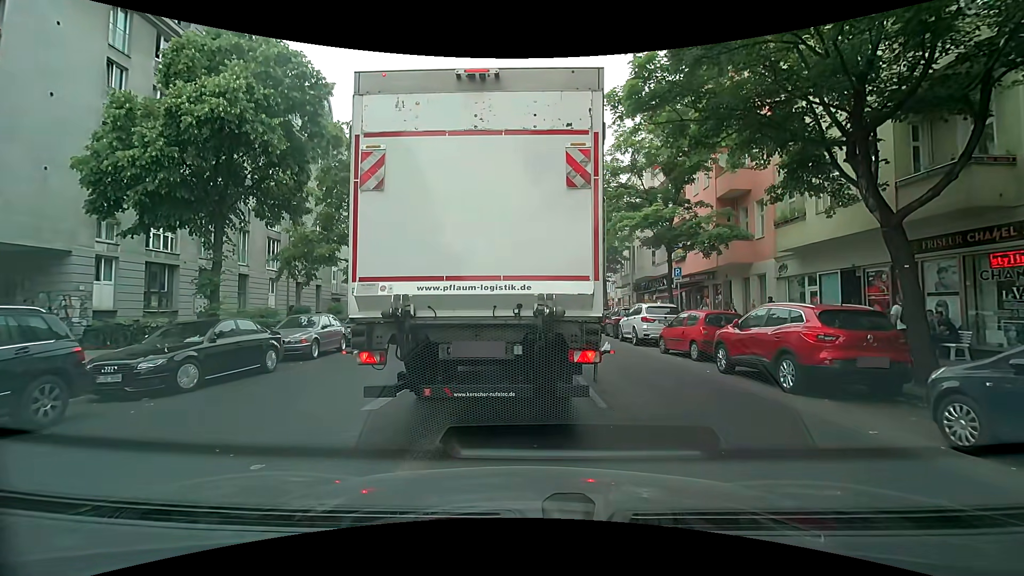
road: secondary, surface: asphalt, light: Day
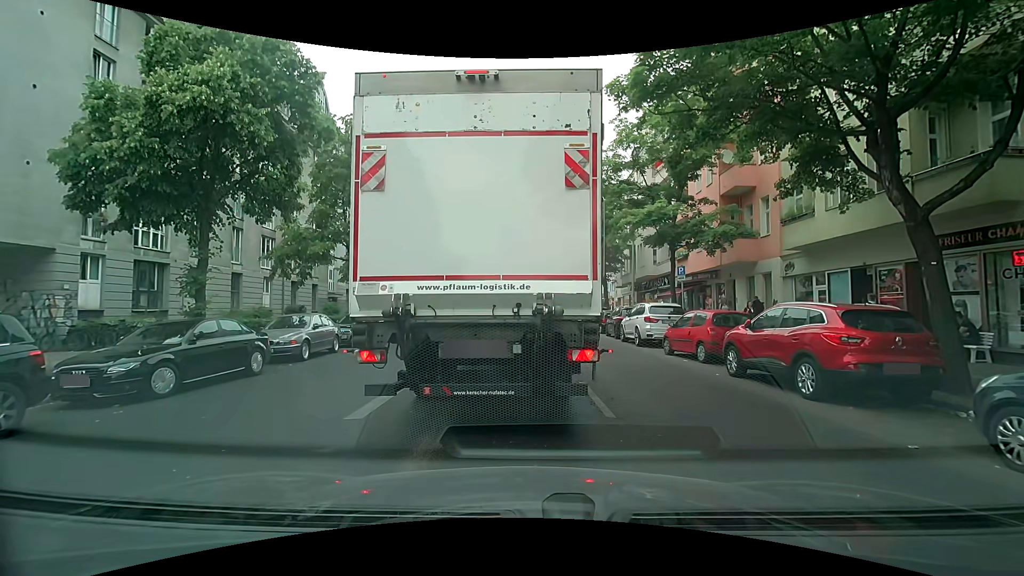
(0.0, +0.6) m; 0°
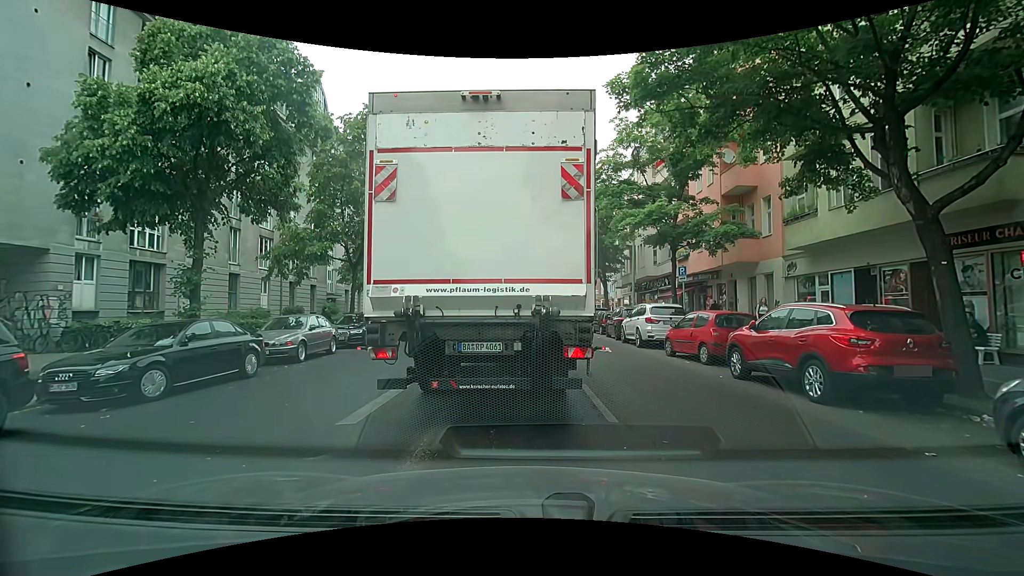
(0.0, +0.3) m; 0°
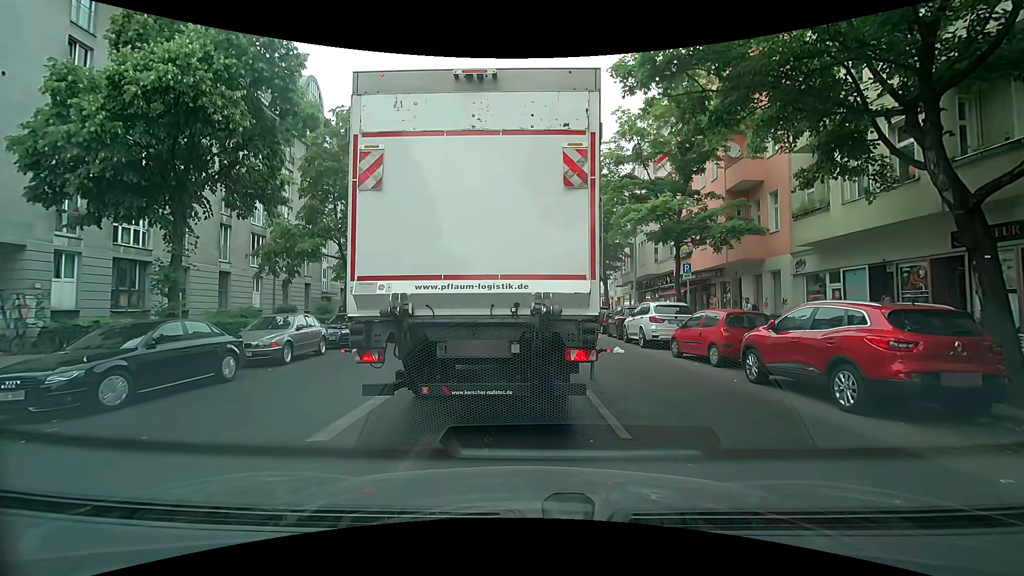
(0.0, +0.8) m; 0°
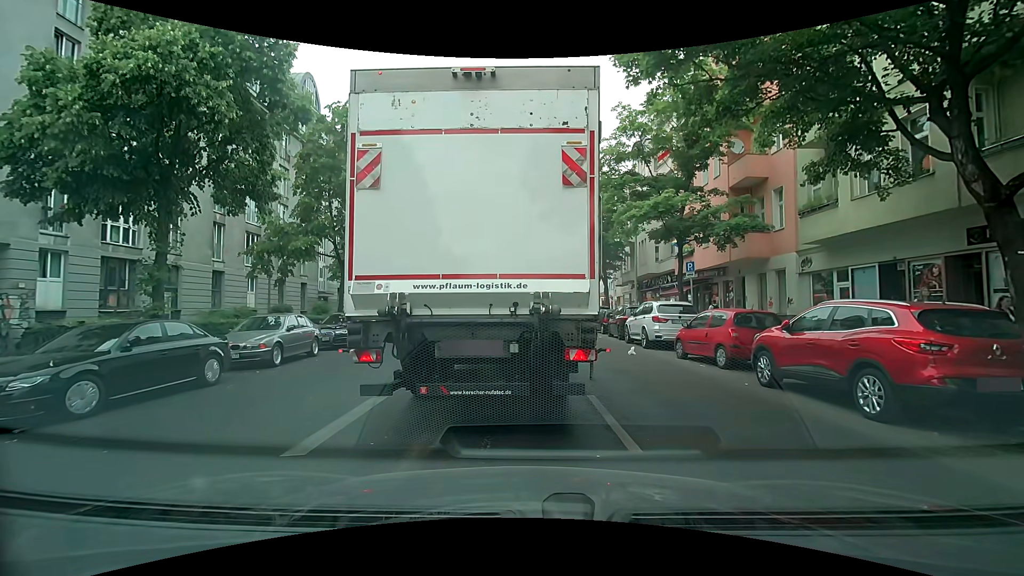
(0.0, +0.5) m; 0°
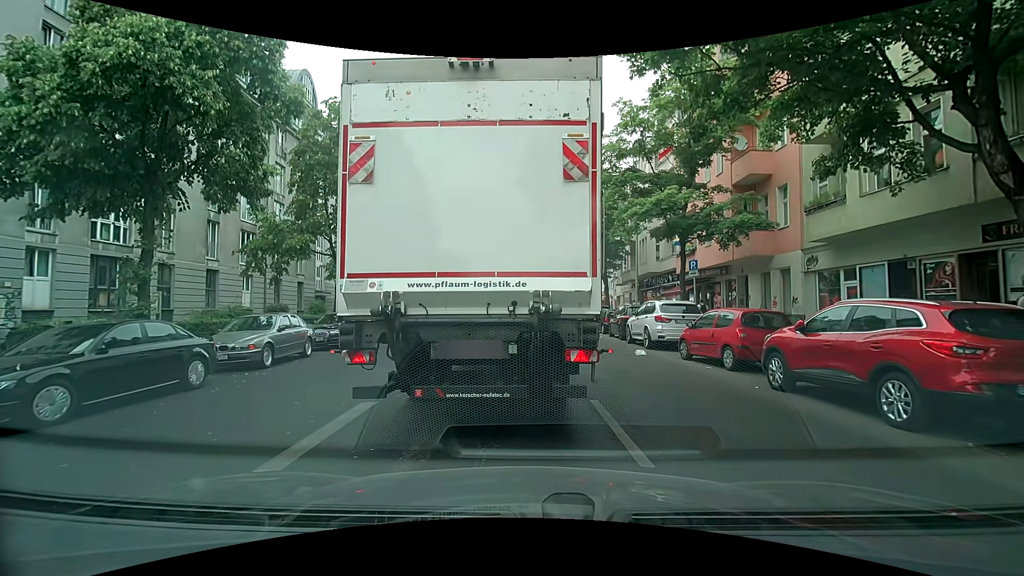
(0.0, +0.5) m; 0°
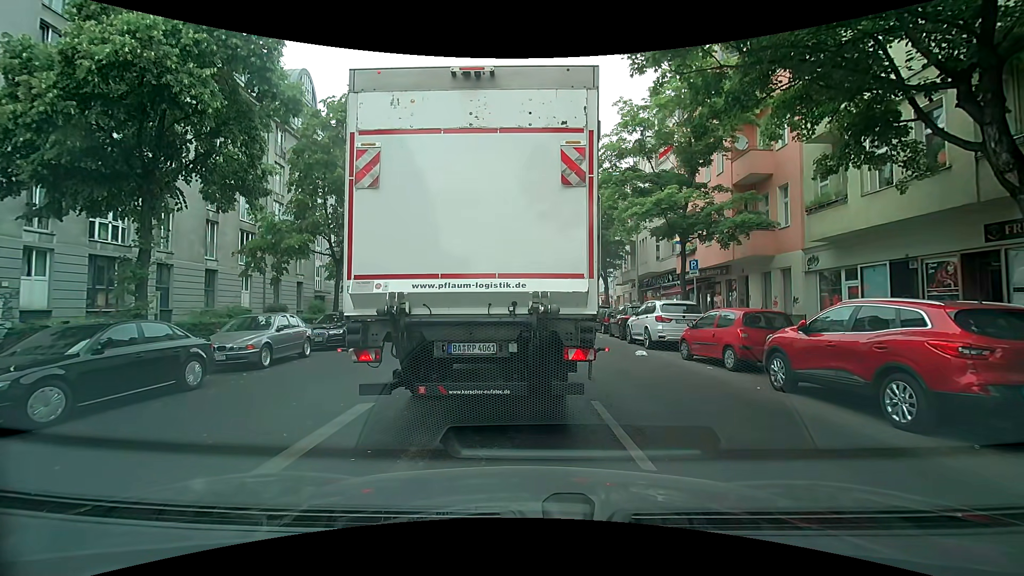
(0.0, +0.1) m; 0°
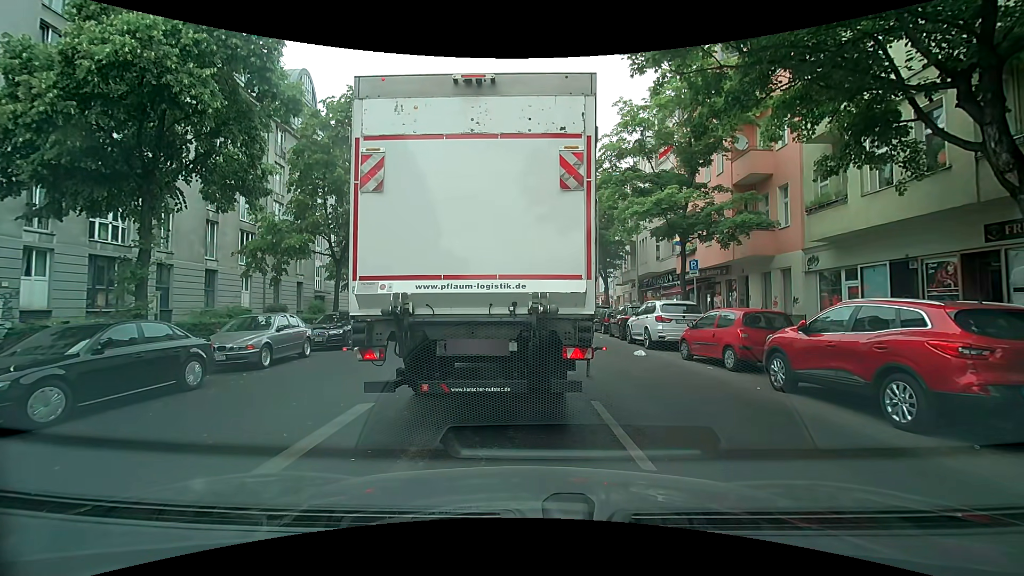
(0.0, 0.0) m; 0°
